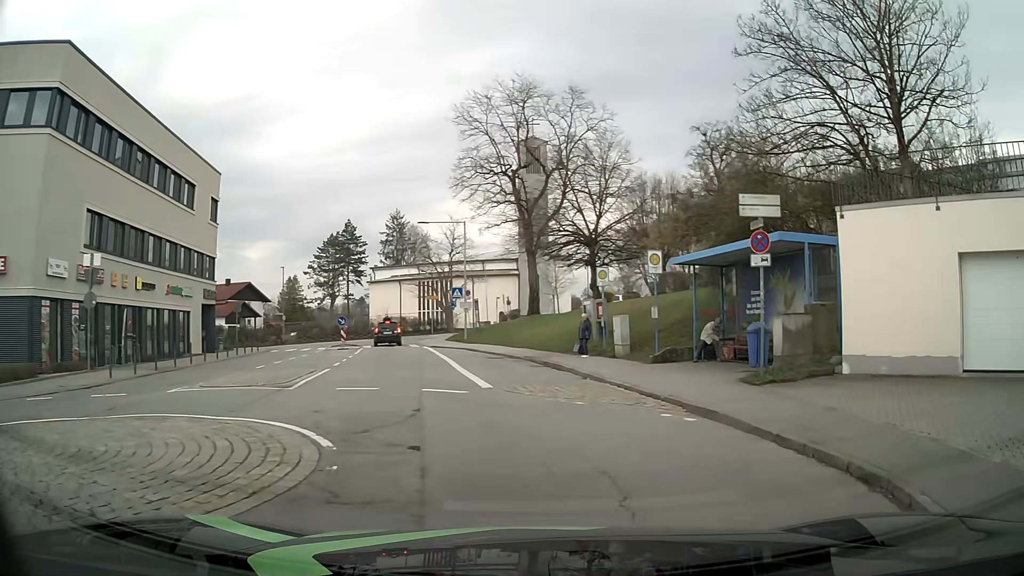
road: unclassified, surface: asphalt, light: Day
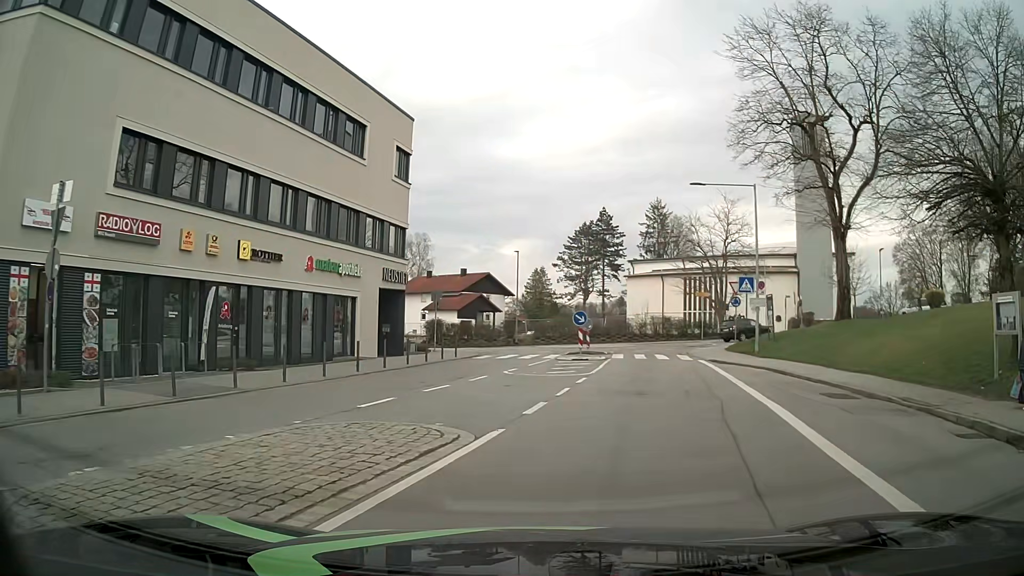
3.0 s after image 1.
(-2.1, +13.1) m; -22°
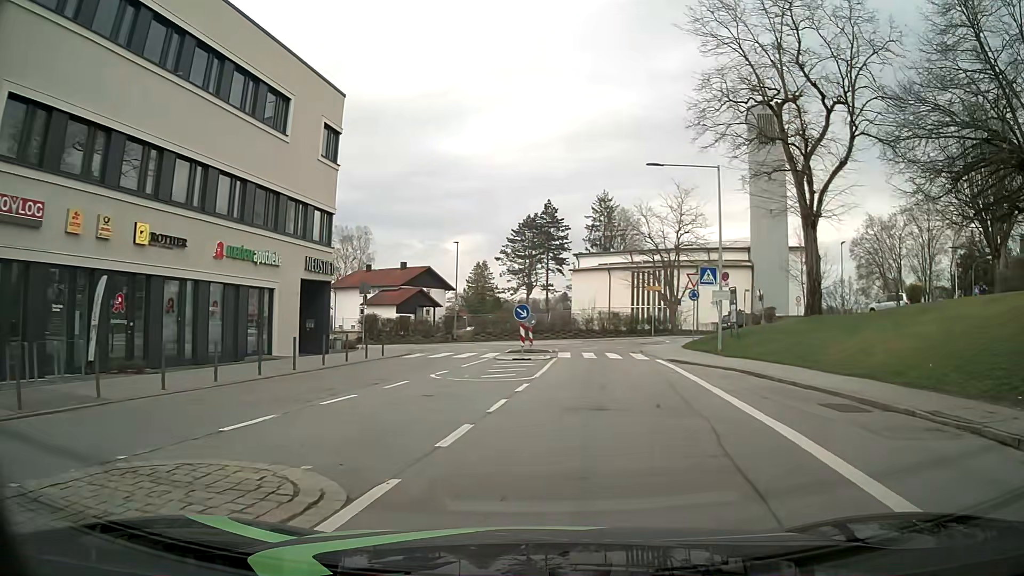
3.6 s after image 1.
(+0.1, +3.3) m; +5°
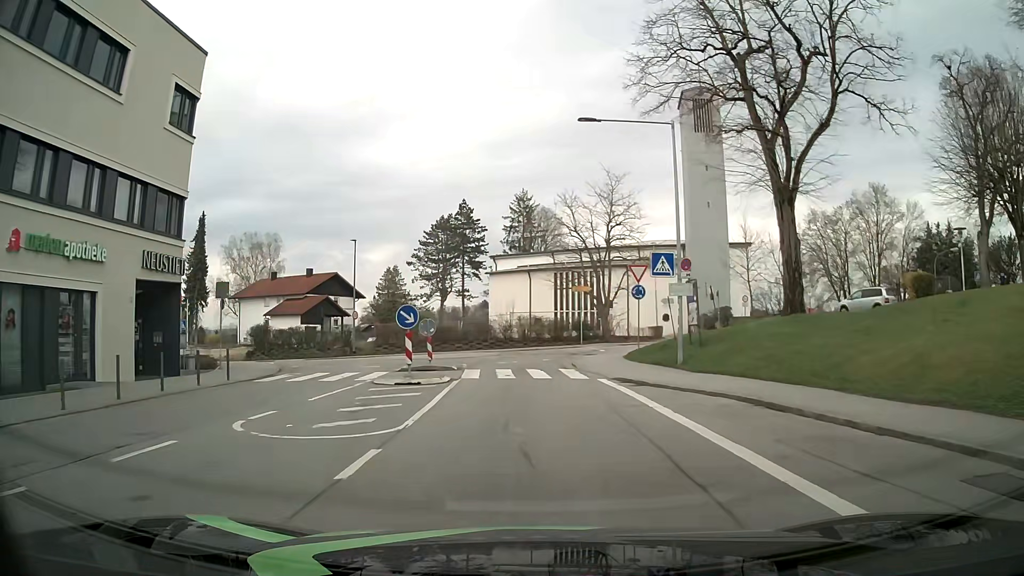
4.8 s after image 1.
(+0.6, +7.3) m; +7°
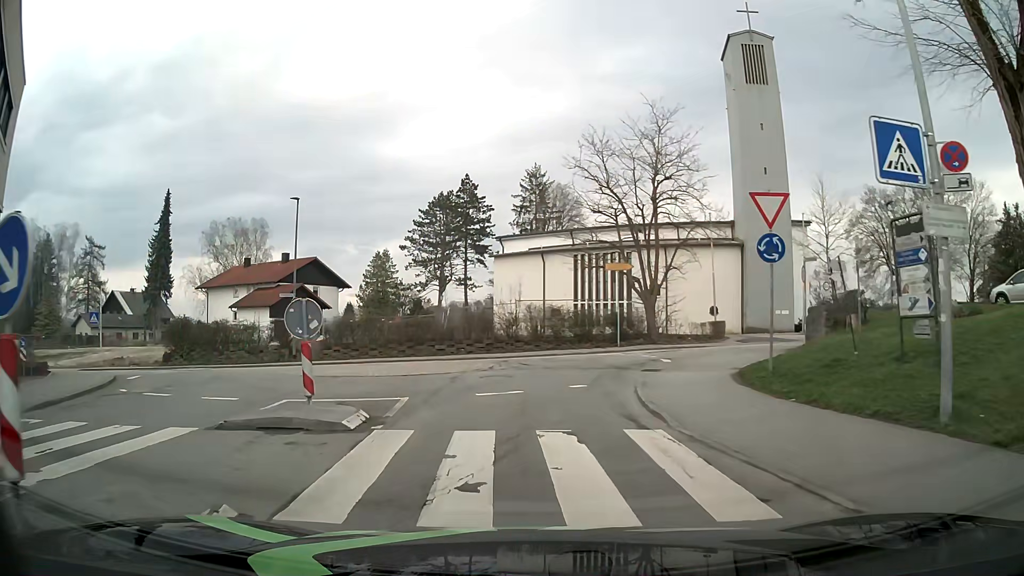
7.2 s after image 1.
(0.0, +14.0) m; -1°
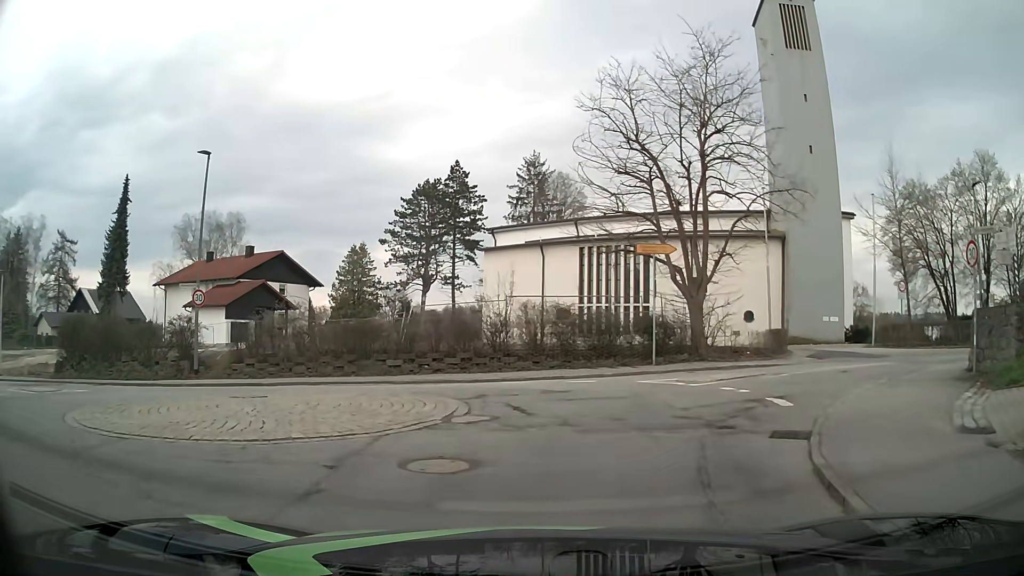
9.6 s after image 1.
(-0.1, +9.9) m; -1°
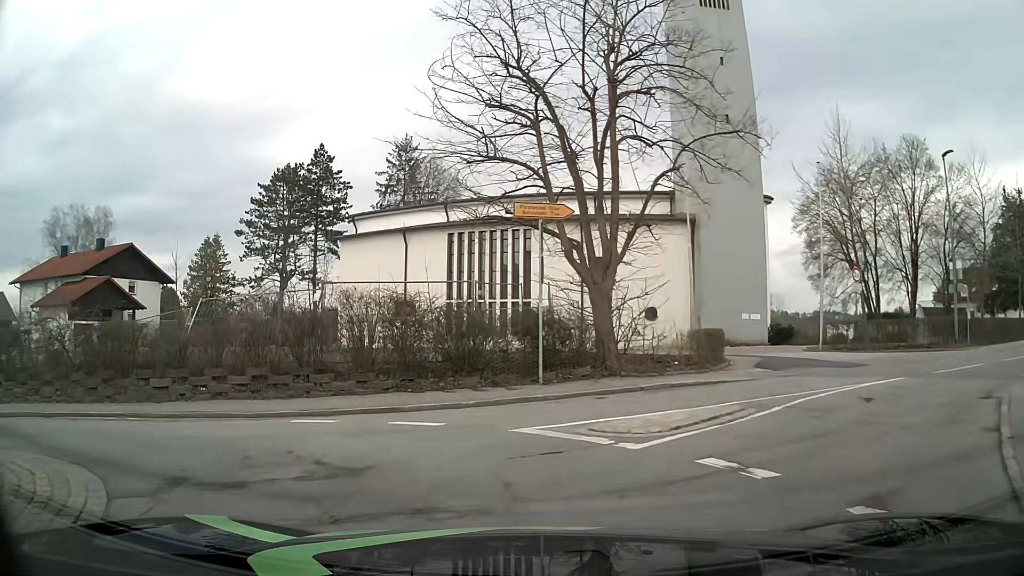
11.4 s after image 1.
(+1.0, +7.4) m; +12°
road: tertiary
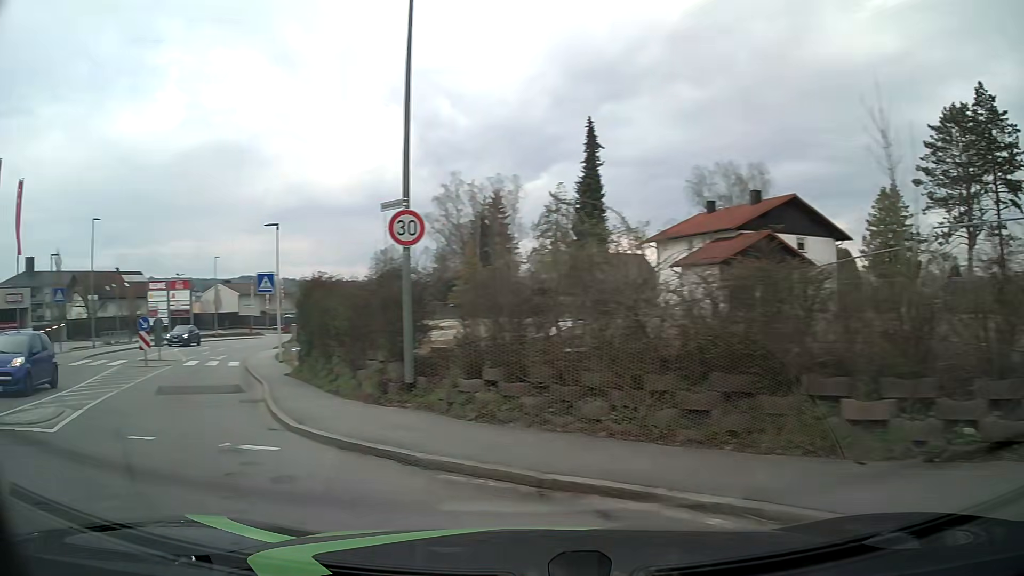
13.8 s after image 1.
(-3.3, +8.2) m; -57°
(-4, +9) (-9, +17) (-14, +26) (-18, +35) (-22, +45) (-24, +55) (-25, +64) (-25, +74) (-25, +84) (-25, +94) m
